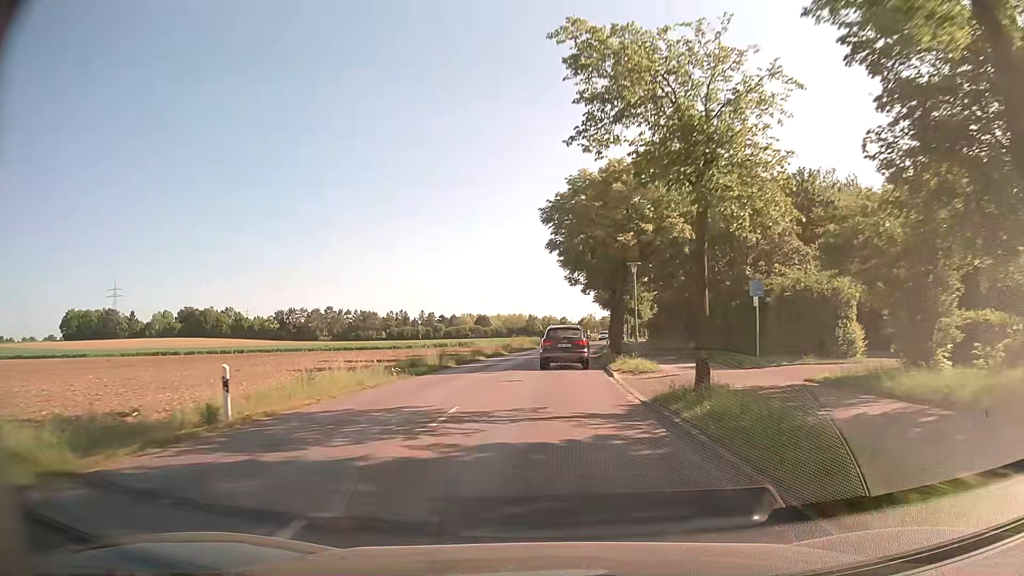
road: tertiary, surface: asphalt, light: Day
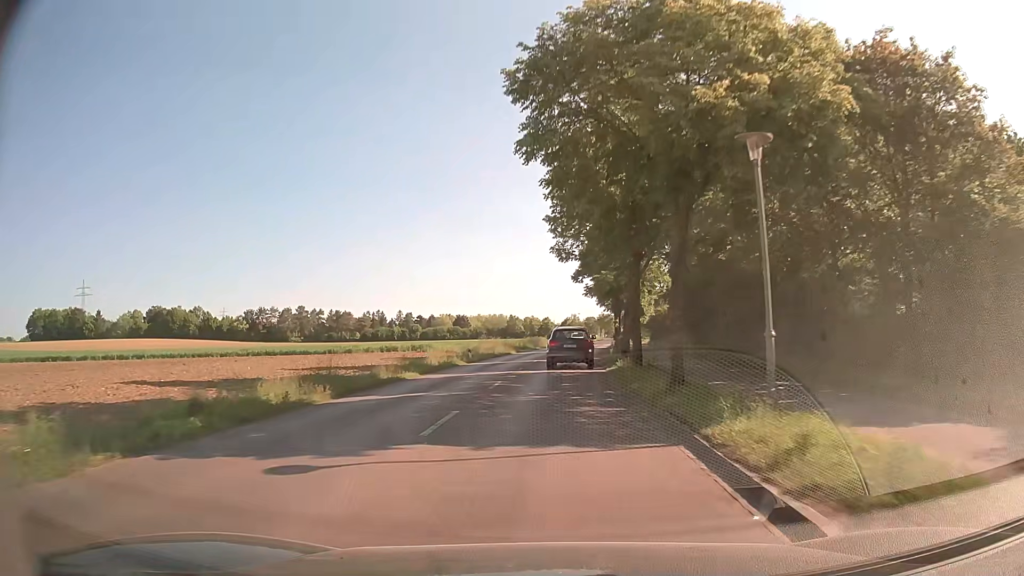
(+0.2, +18.0) m; +2°
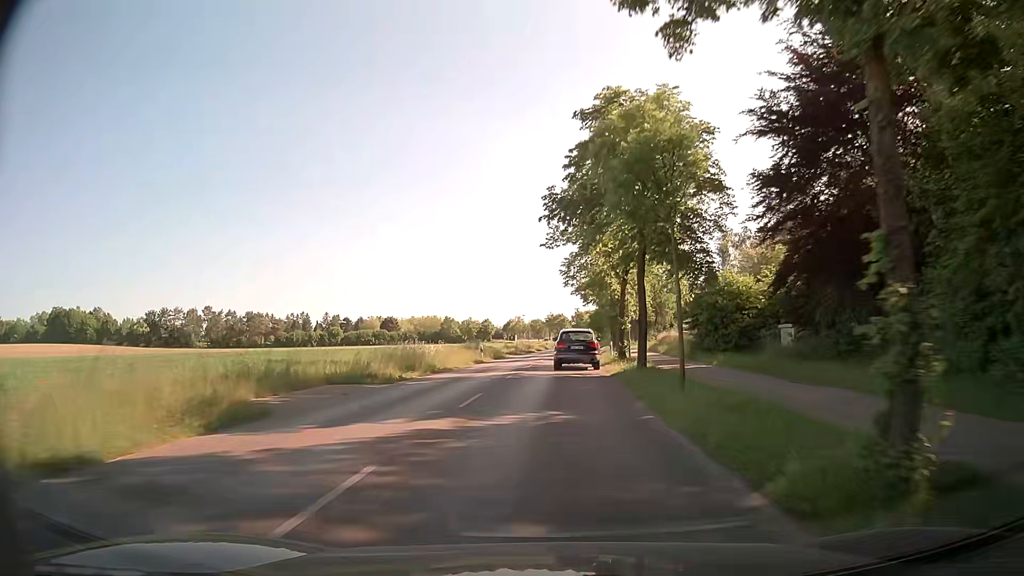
(+1.7, +47.8) m; +4°
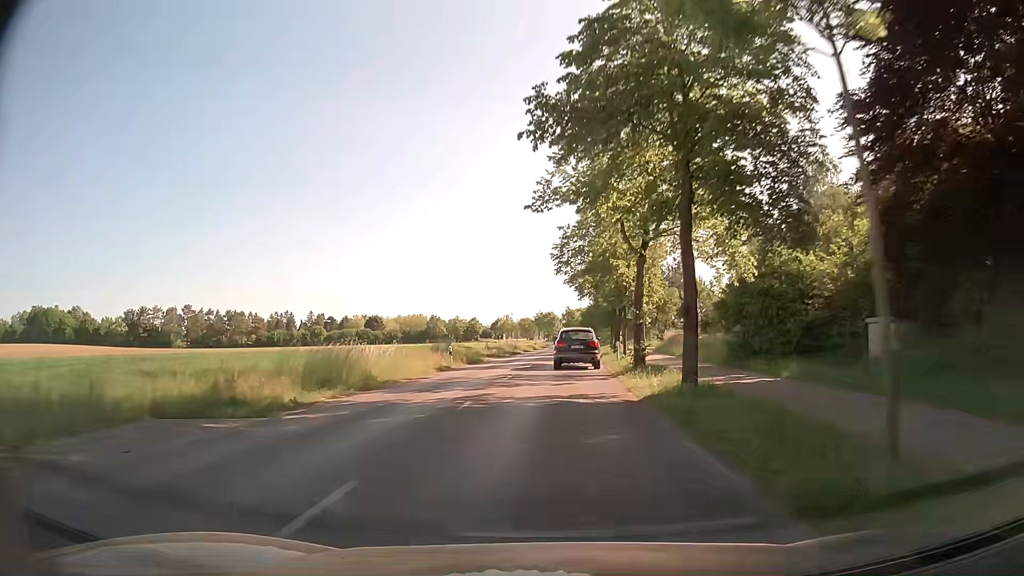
(+0.1, +10.0) m; +1°
